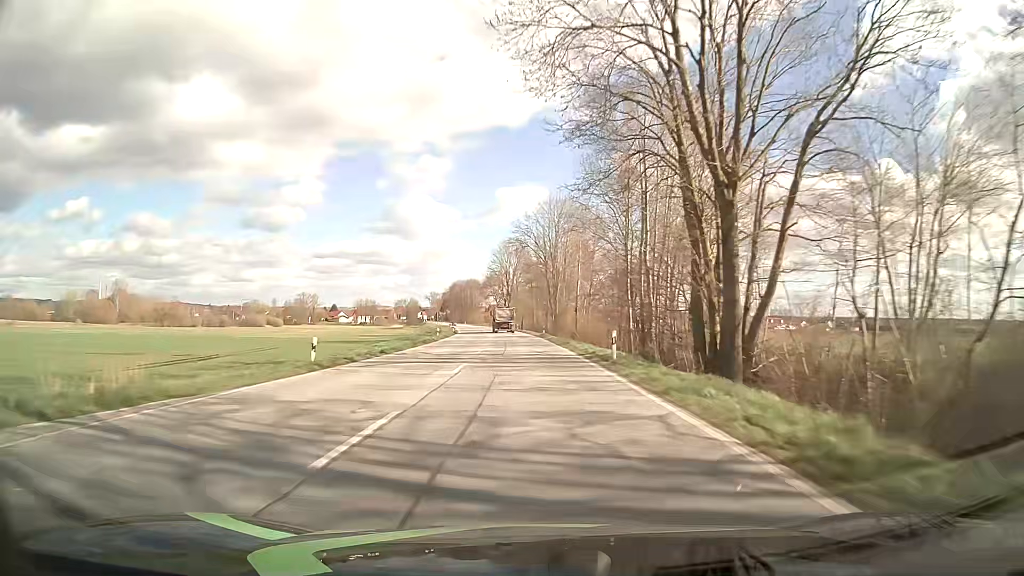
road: primary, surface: asphalt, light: Day
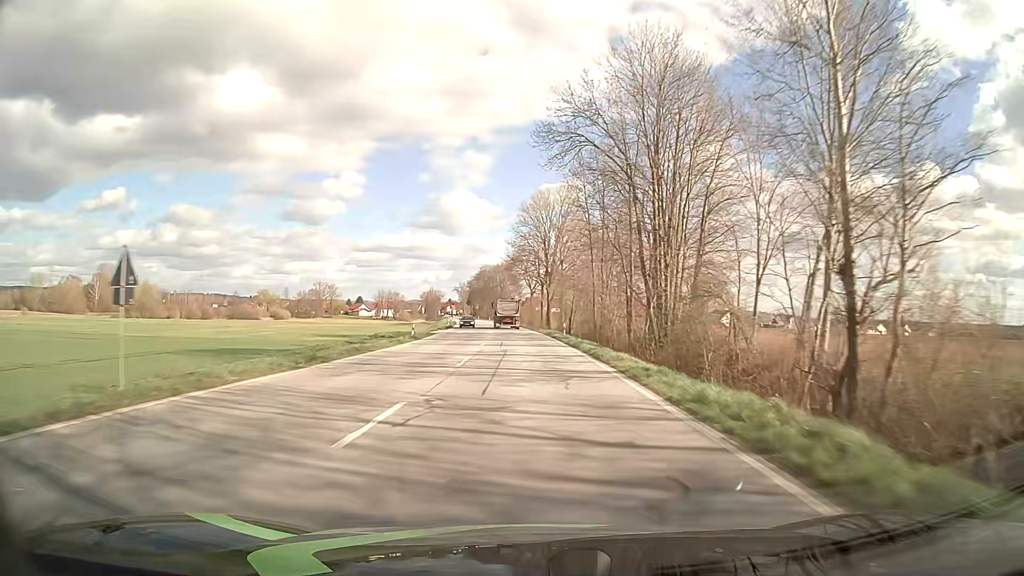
(-1.6, +61.0) m; -4°
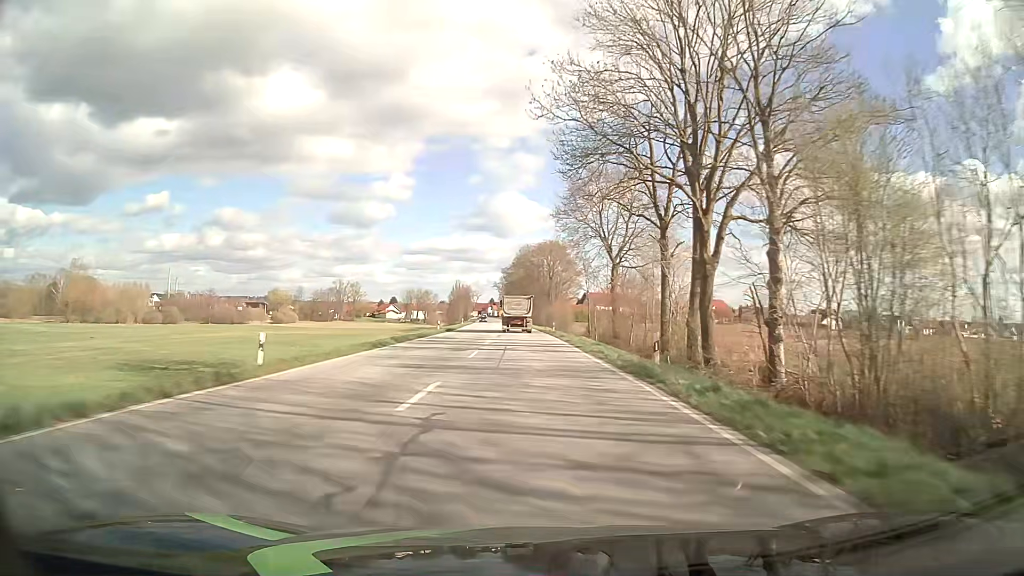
(-2.5, +71.3) m; -4°
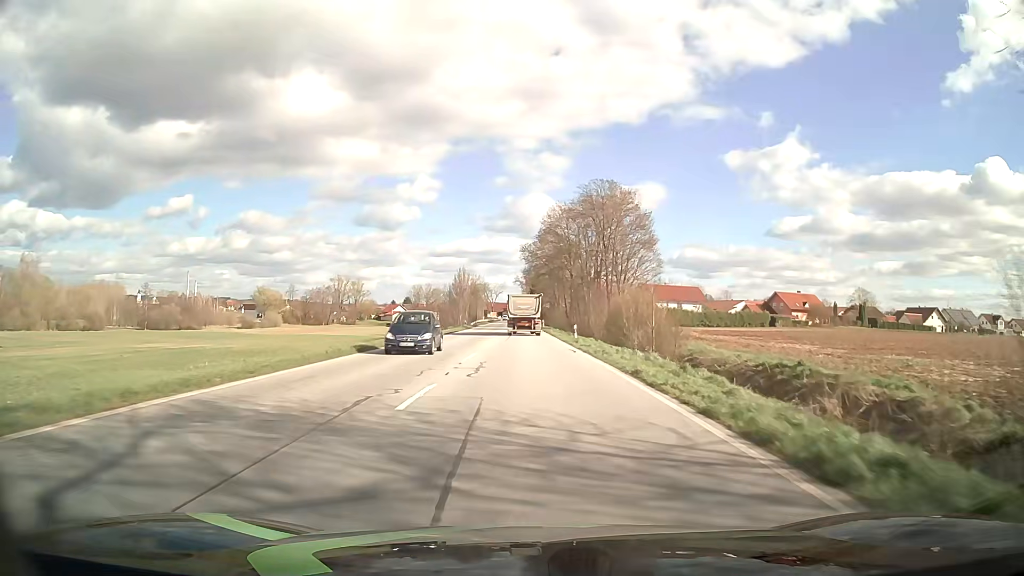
(-1.6, +61.2) m; -3°
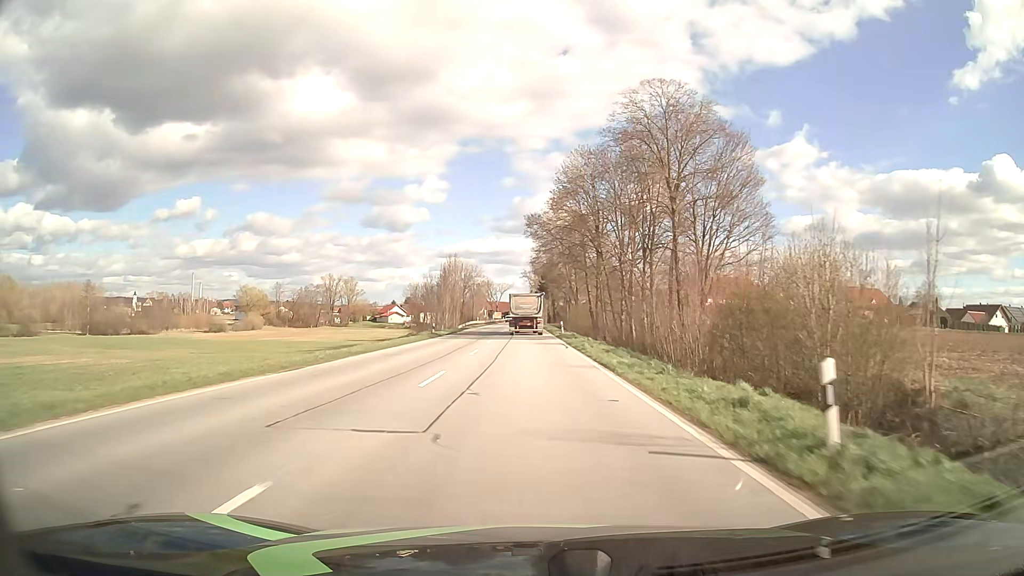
(-0.1, +33.0) m; -1°
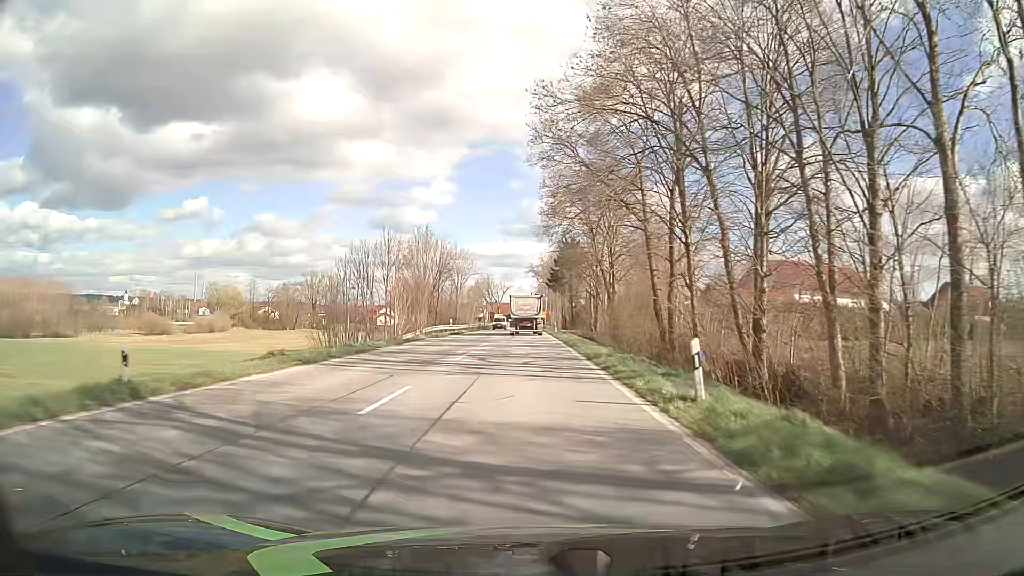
(-0.1, +40.7) m; -1°
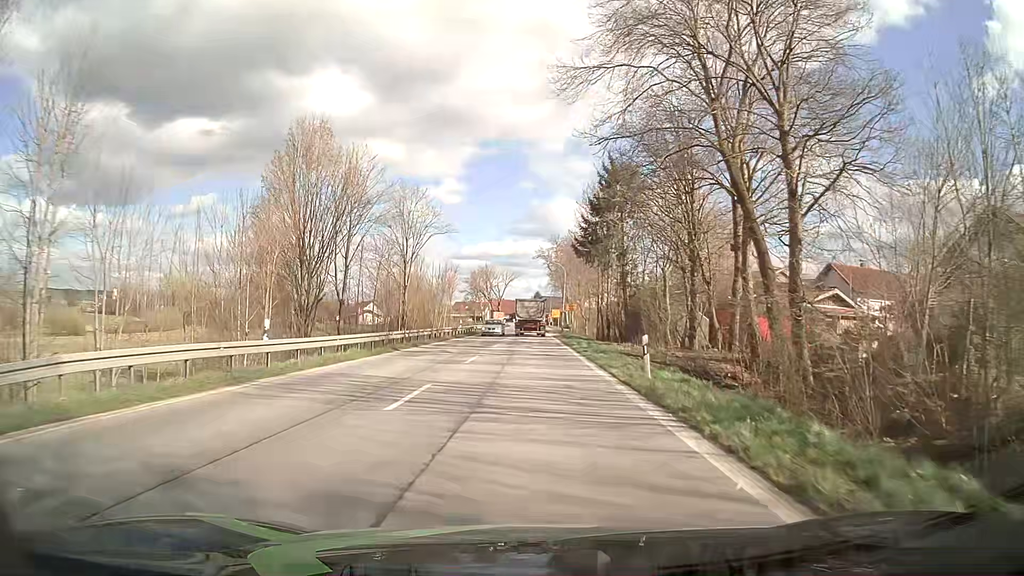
(-0.2, +45.3) m; 0°
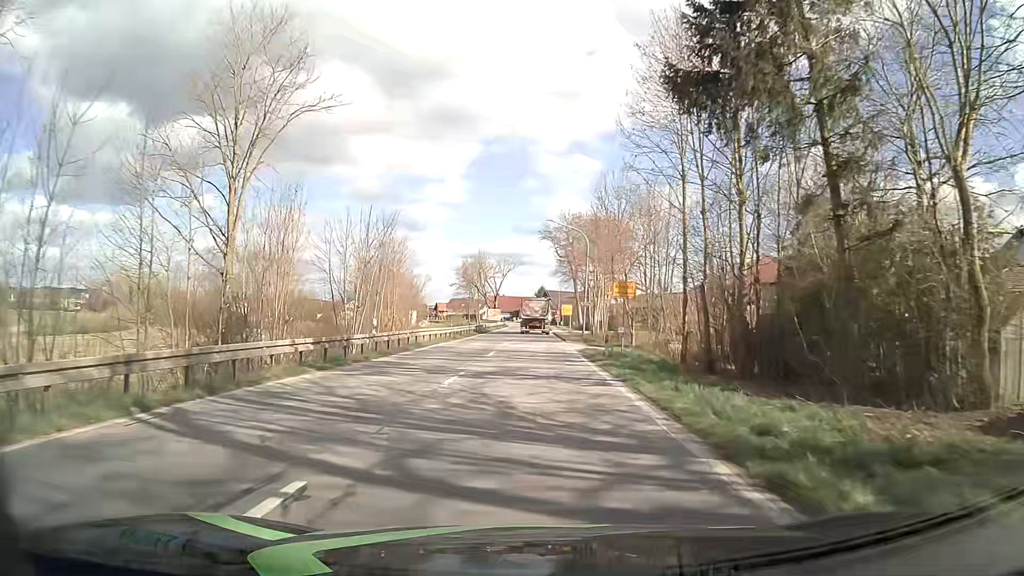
(-0.2, +31.9) m; -1°
(0, +10) (0, +20) (0, +30) (0, +40) (0, +50) (+1, +60) (+1, +70) (+1, +80) (+1, +90) (+1, +100) m
